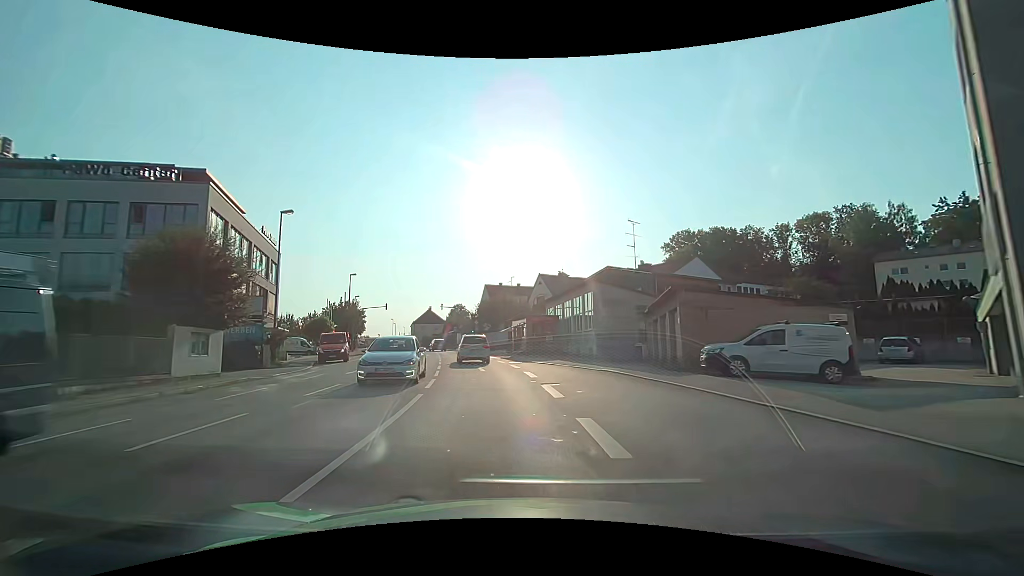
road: tertiary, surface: asphalt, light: Day
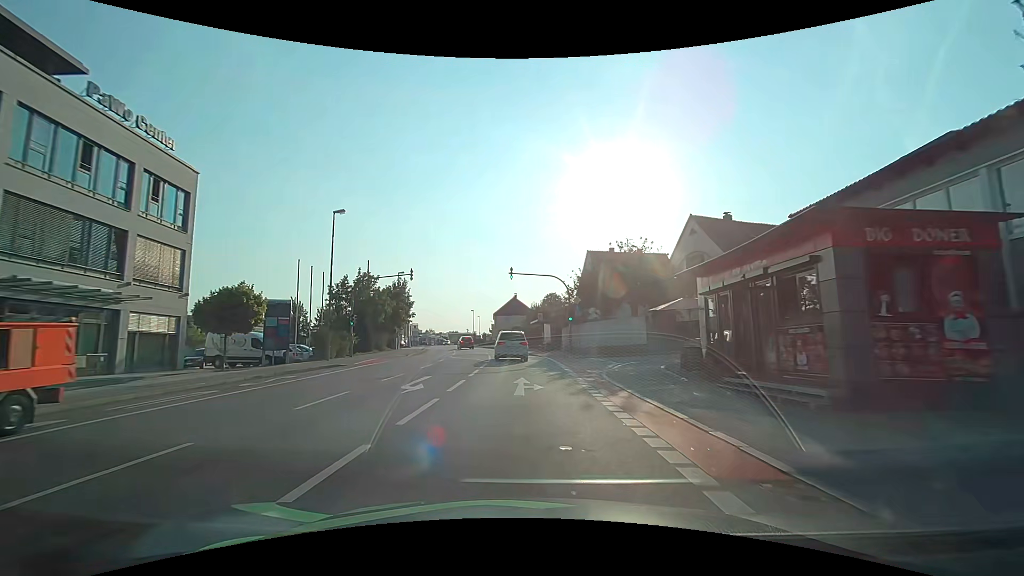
(-3.5, +33.2) m; -11°
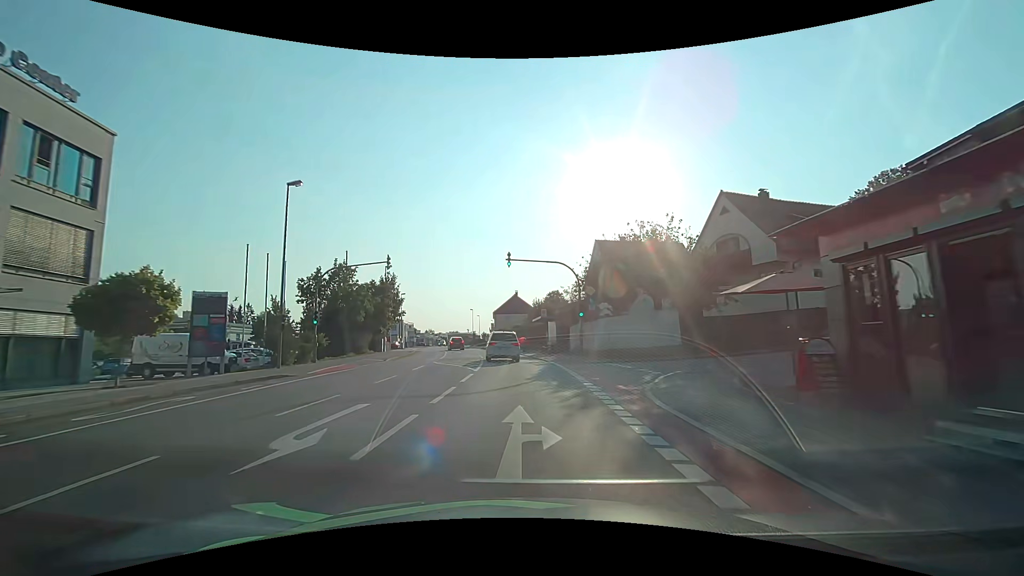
(0.0, +6.6) m; 0°
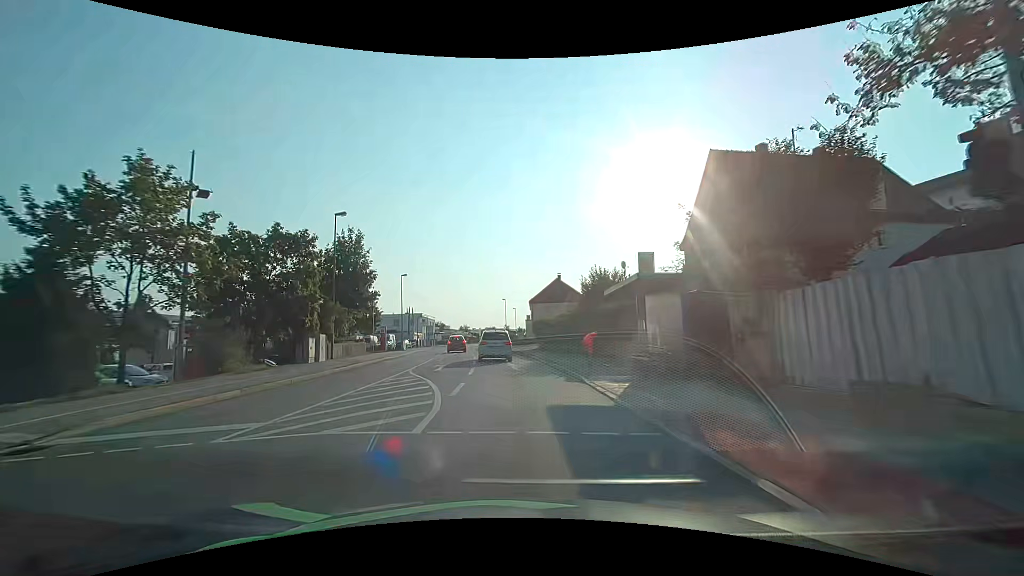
(-0.9, +25.9) m; -5°
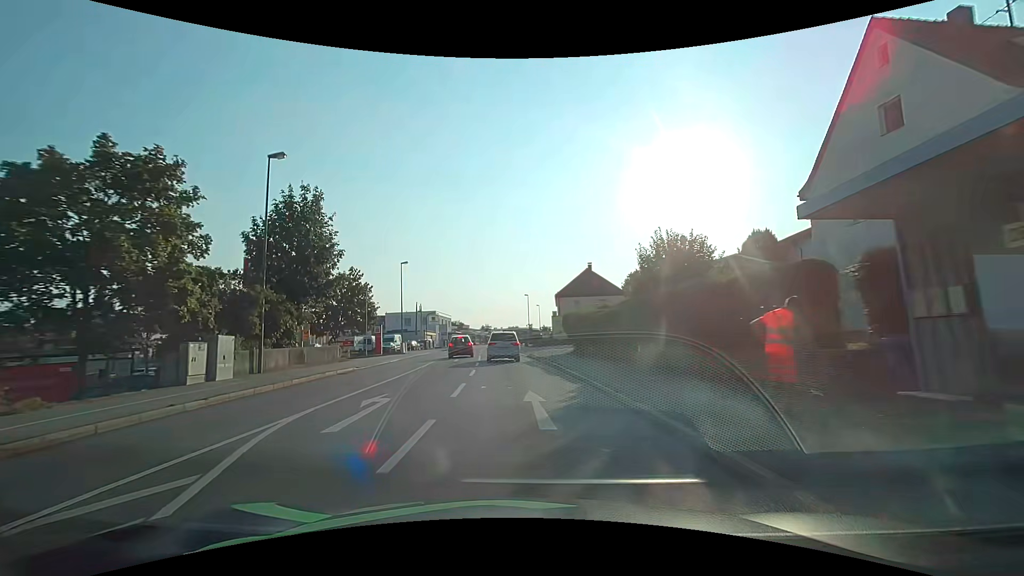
(-0.3, +12.0) m; -3°
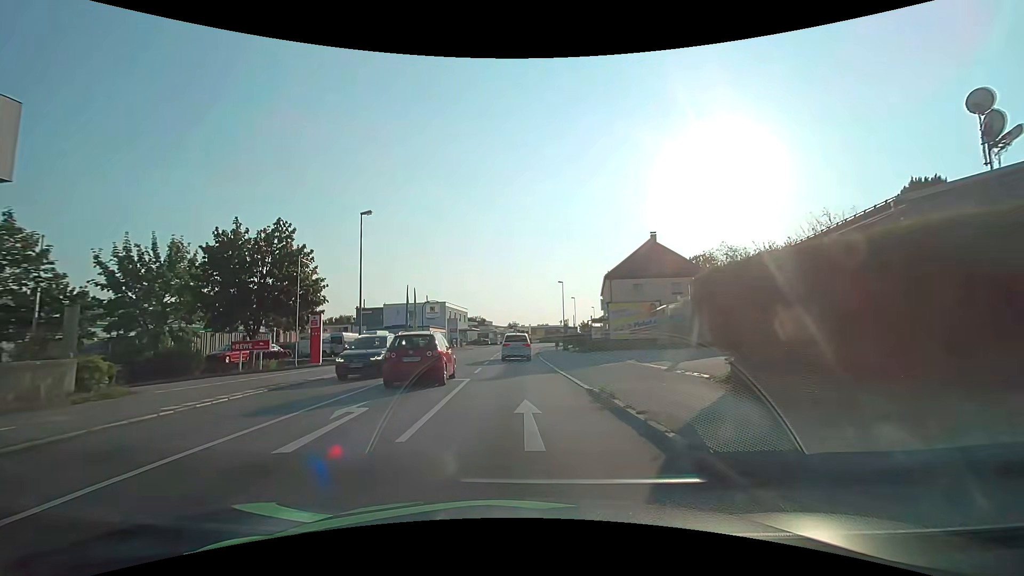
(-0.7, +22.2) m; -3°
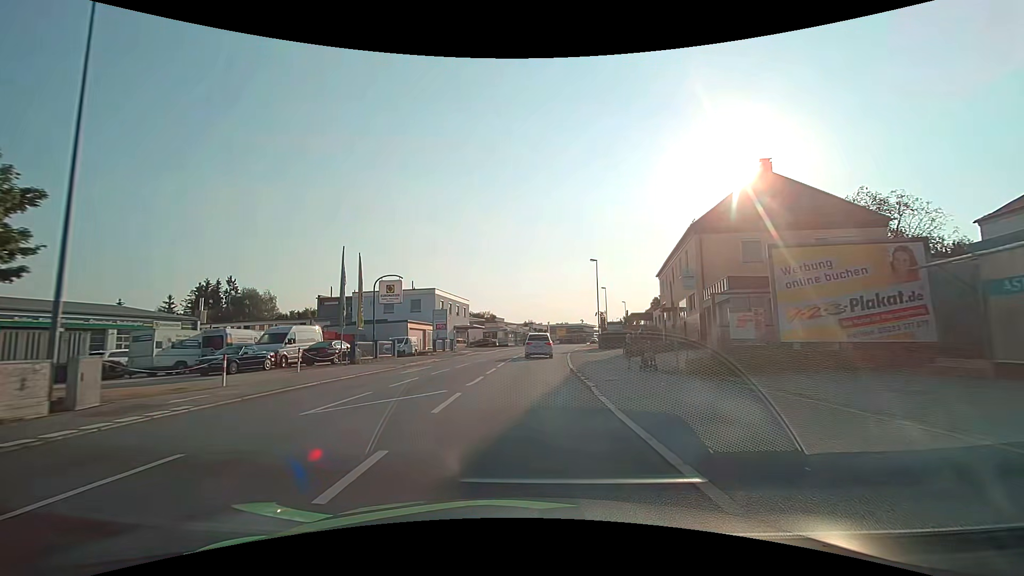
(-0.6, +22.6) m; -2°
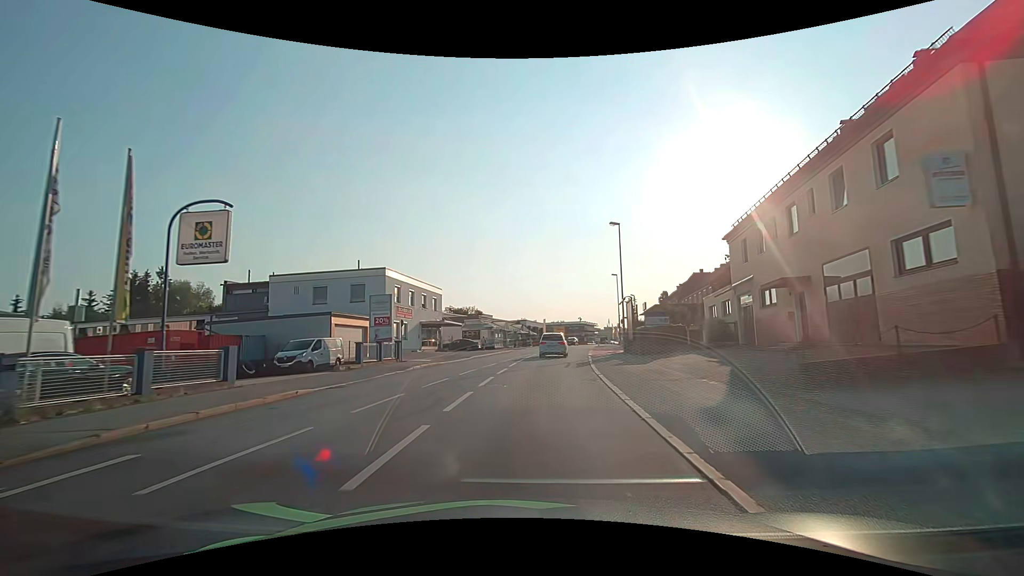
(+0.1, +18.5) m; +1°
(0, +10) (+1, +20) (+2, +30) (+3, +40) (+4, +50) (+6, +60) (+8, +69) (+10, +79) (+12, +89) (+15, +98) m
